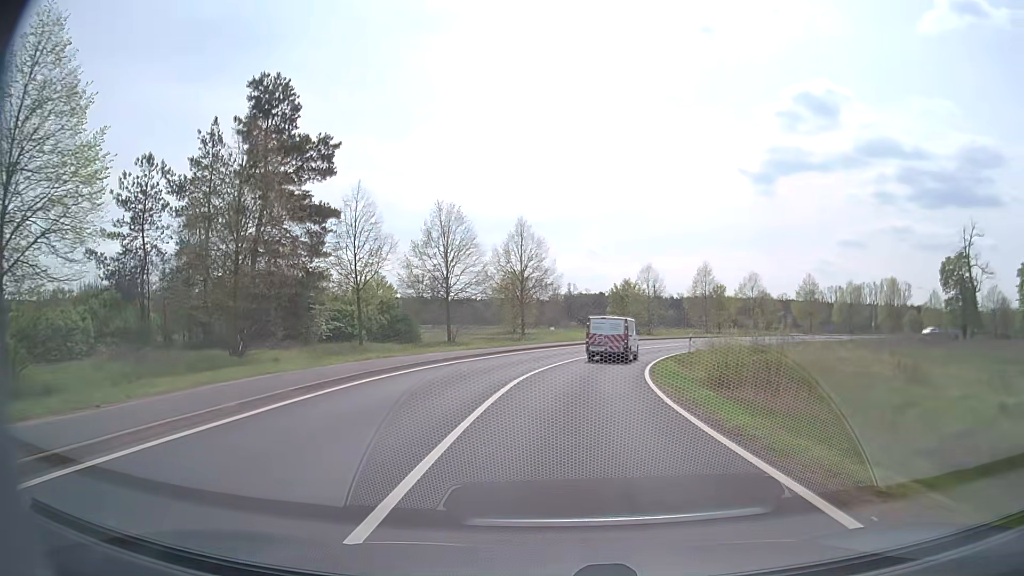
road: secondary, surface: asphalt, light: Day
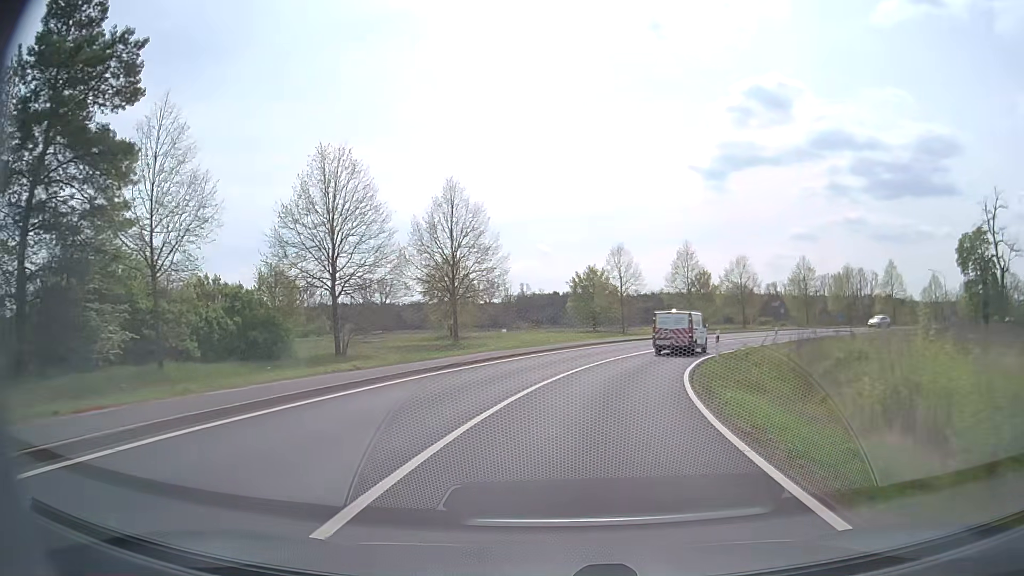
(+0.4, +16.1) m; +3°
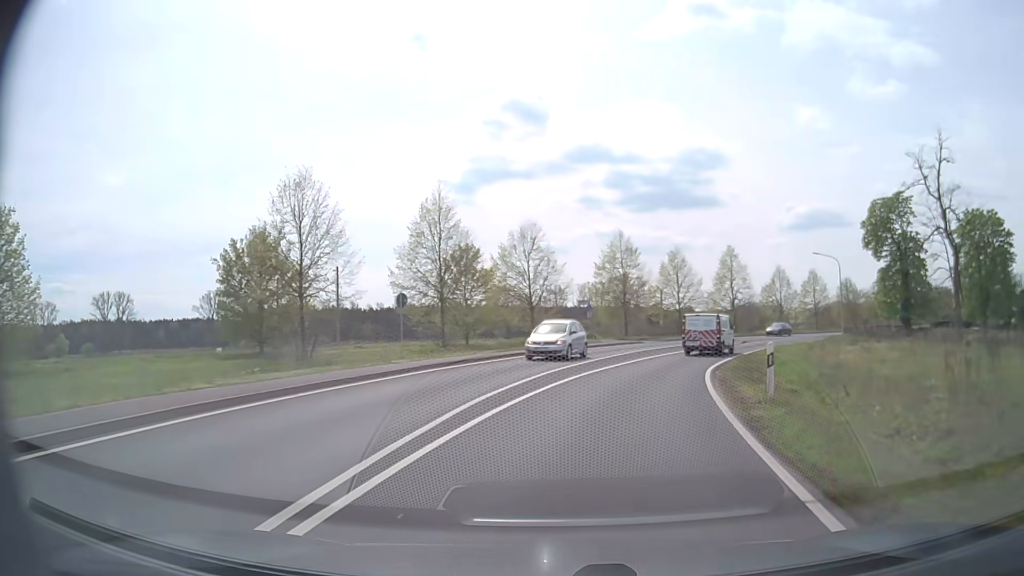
(+5.3, +31.8) m; +21°
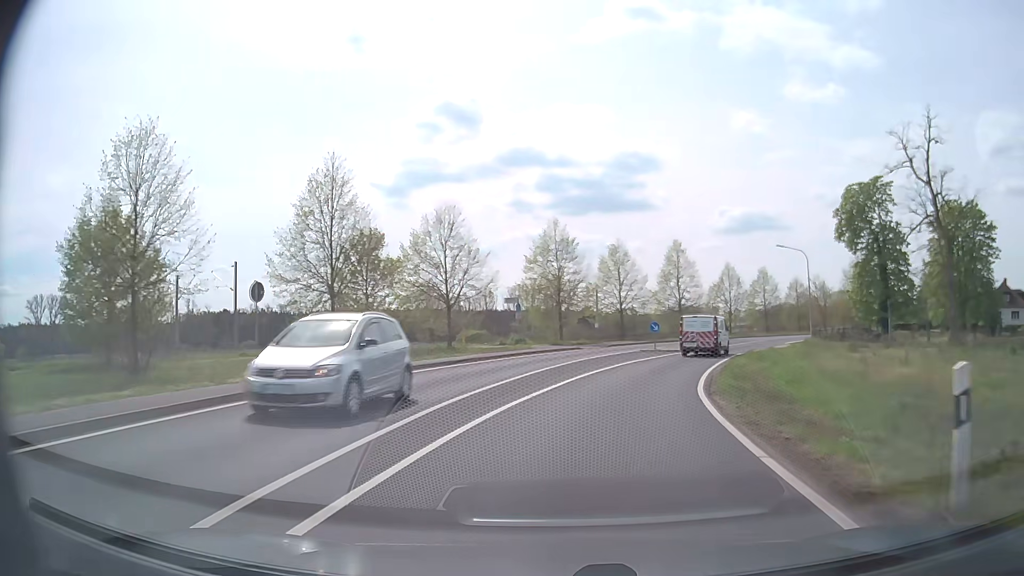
(+0.4, +8.1) m; +6°
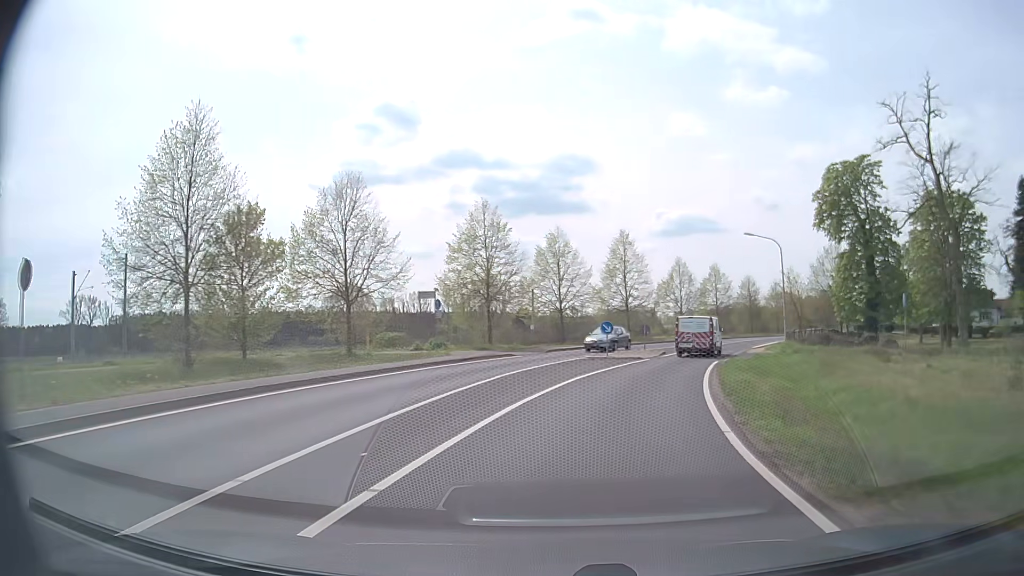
(+0.4, +8.1) m; +5°
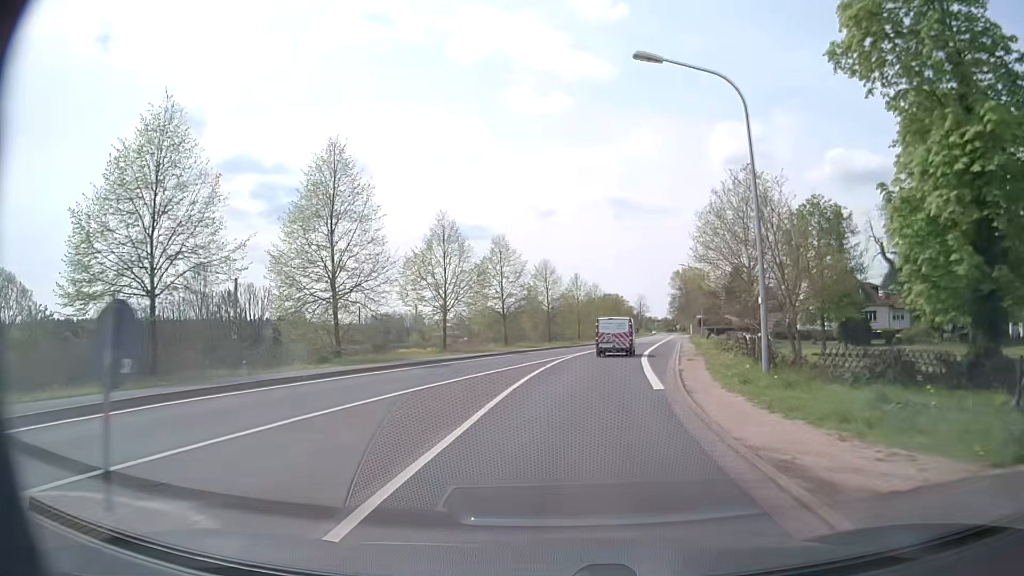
(+5.9, +31.3) m; +20°
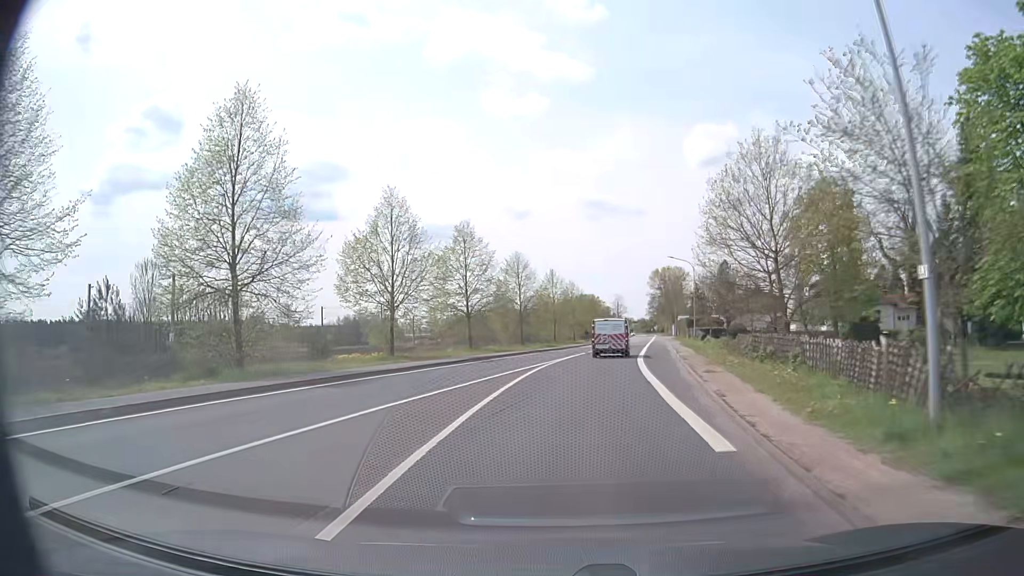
(+0.1, +8.0) m; +2°
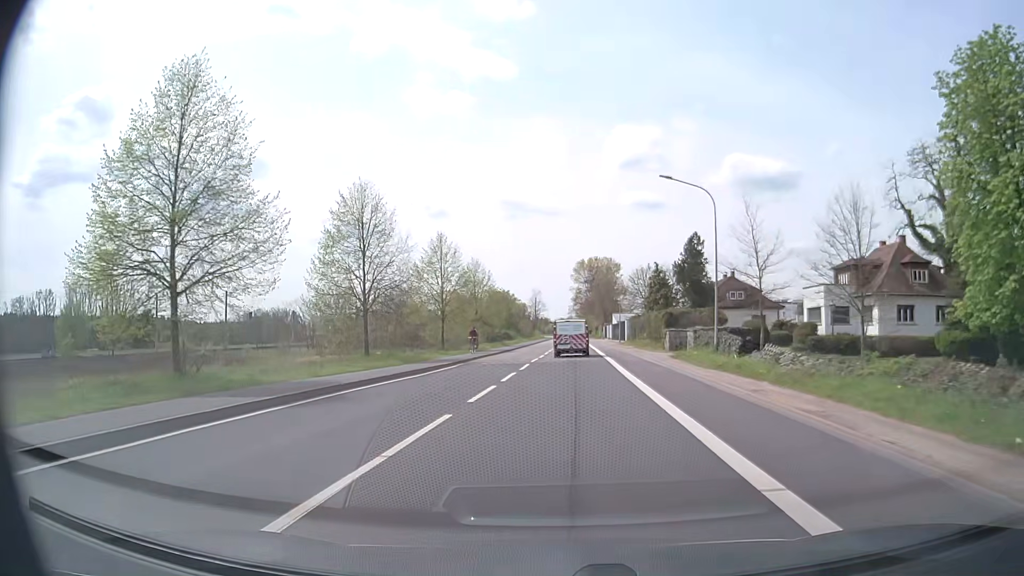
(+2.0, +31.9) m; +7°
(0, +10) (0, +20) (+1, +30) (+1, +40) (+2, +50) (+2, +60) (+2, +70) (+2, +80) (+3, +90) (+3, +100) m
